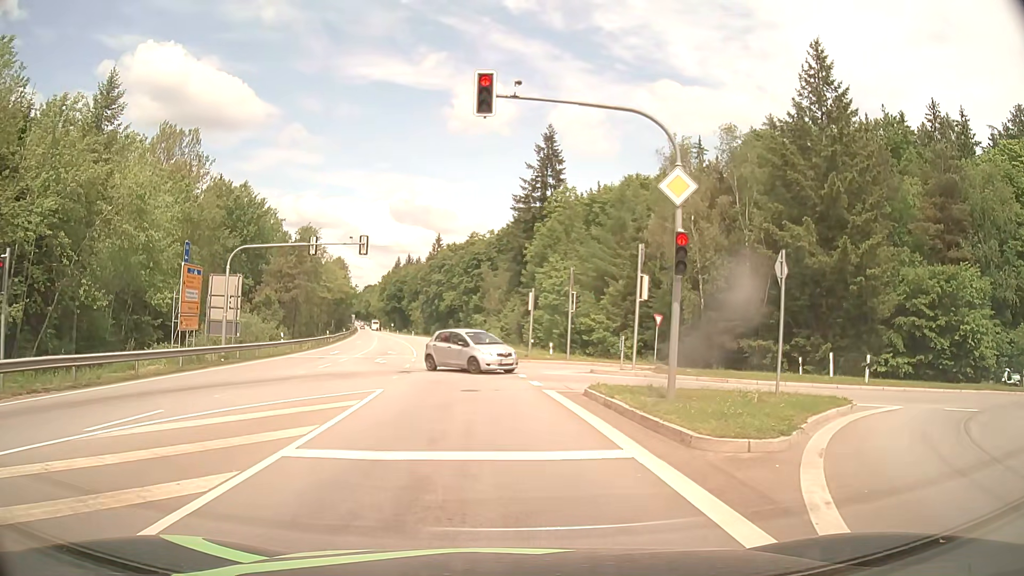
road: secondary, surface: asphalt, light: Day
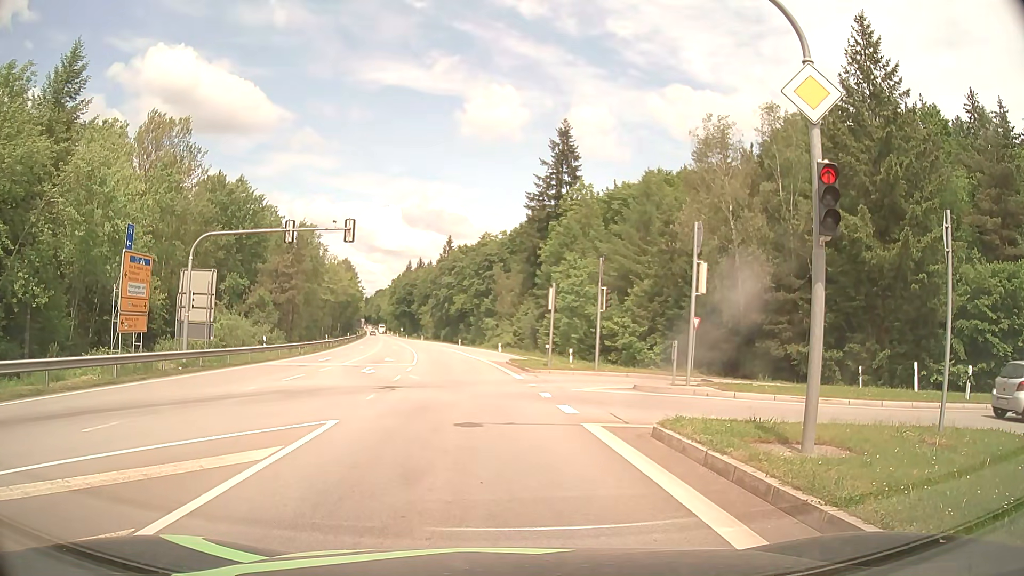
(0.0, +5.4) m; -1°
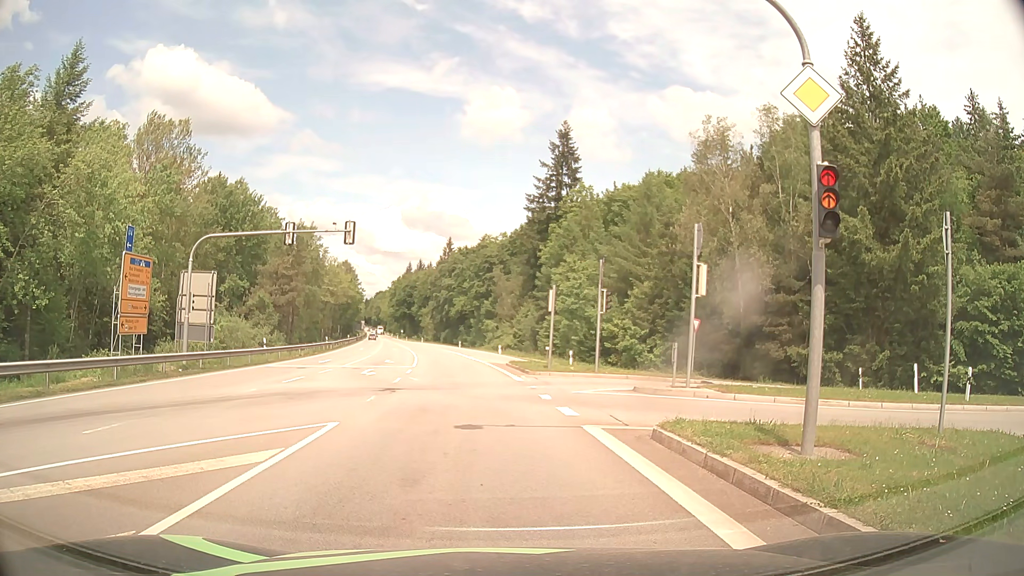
(0.0, +0.1) m; 0°
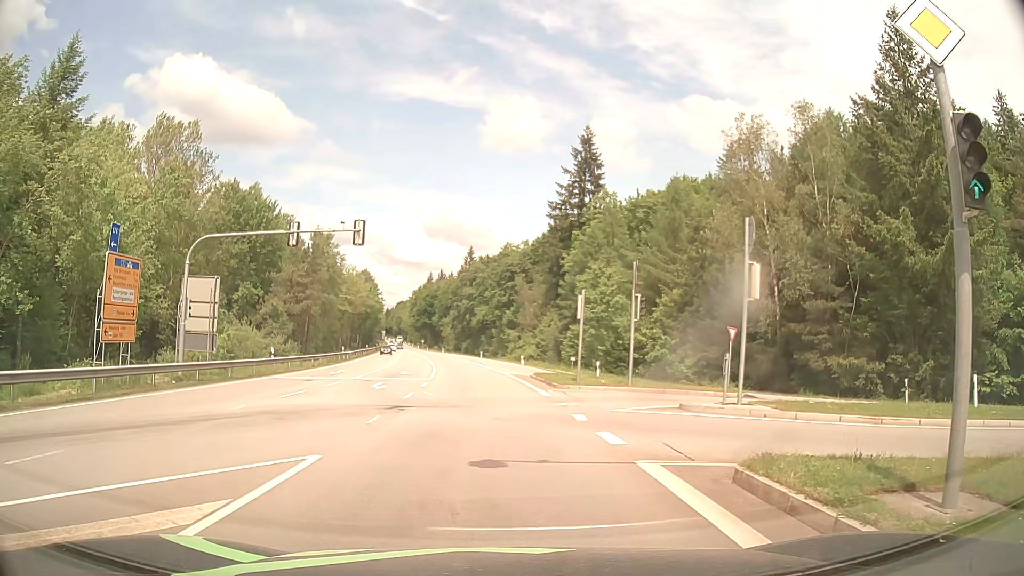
(-0.1, +2.7) m; -2°
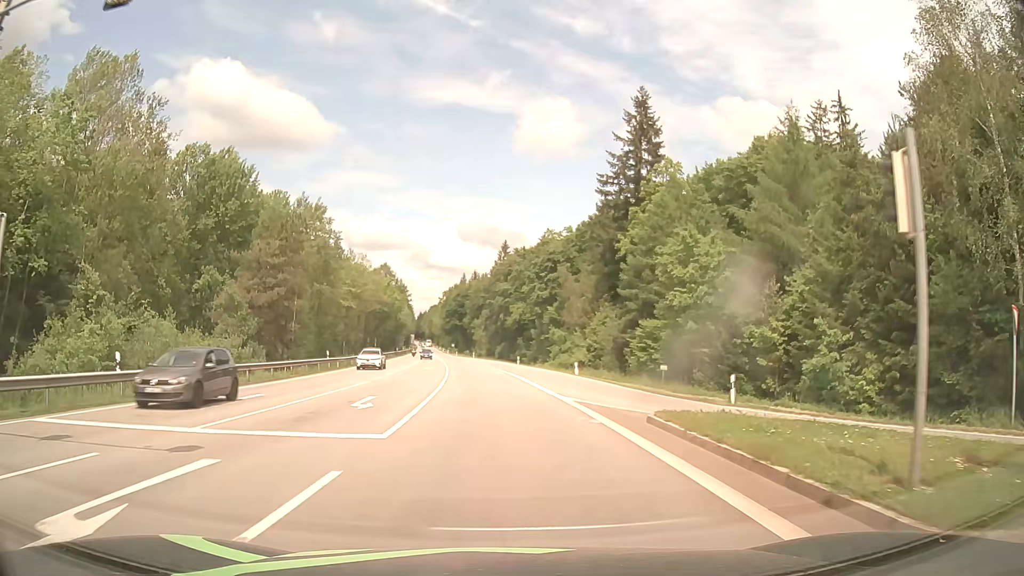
(-0.8, +20.3) m; -3°
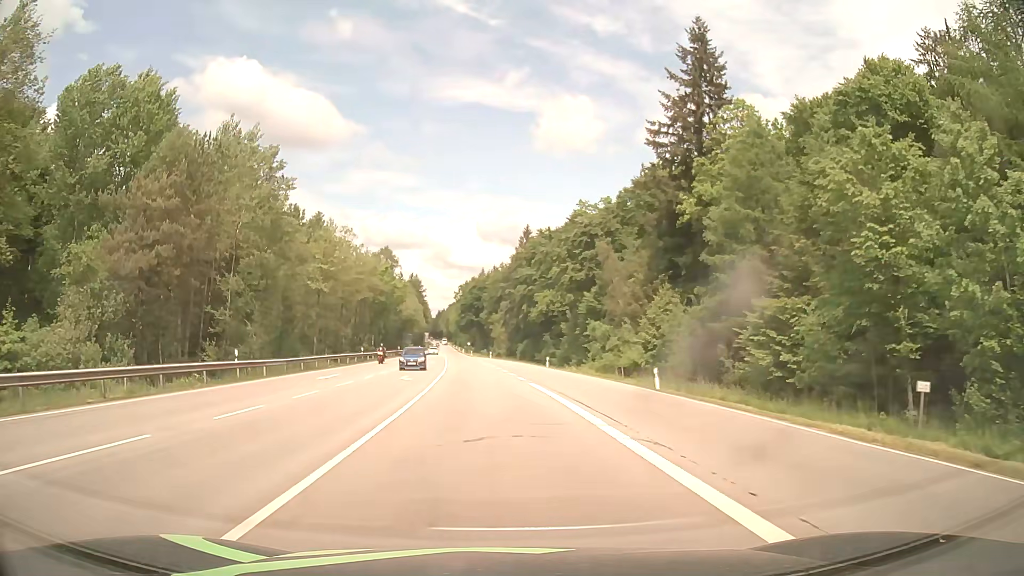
(-0.5, +21.7) m; -2°
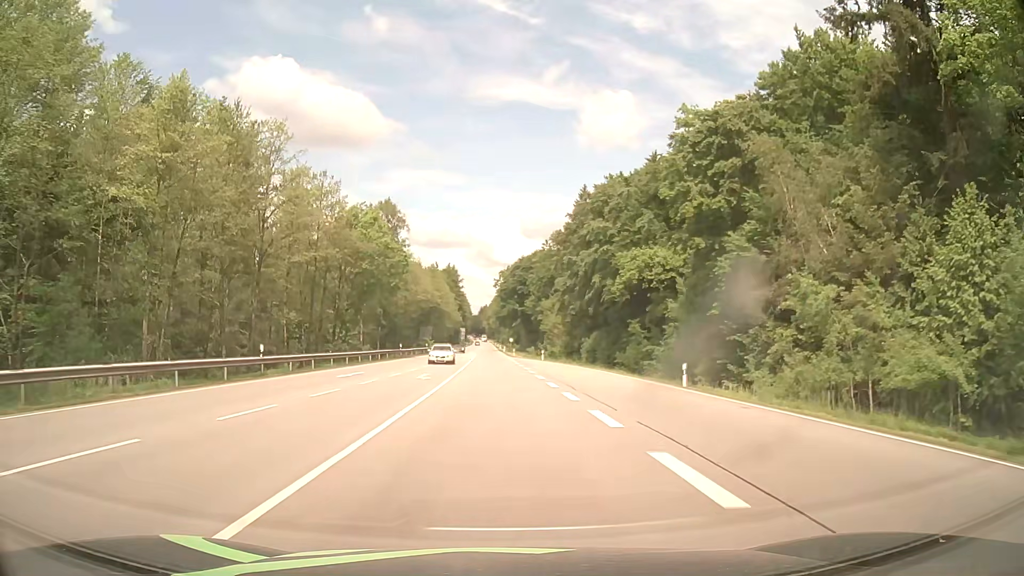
(-1.3, +37.7) m; -4°
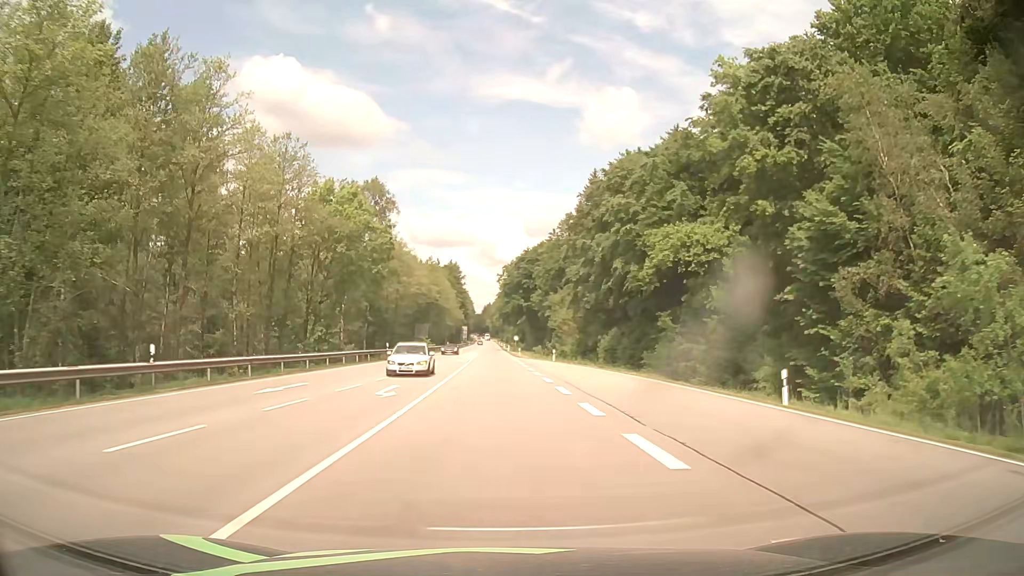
(0.0, +10.2) m; 0°
(0, +10) (0, +20) (0, +30) (0, +40) (0, +50) (-1, +60) (-1, +70) (-1, +80) (-1, +90) (-2, +100) m
